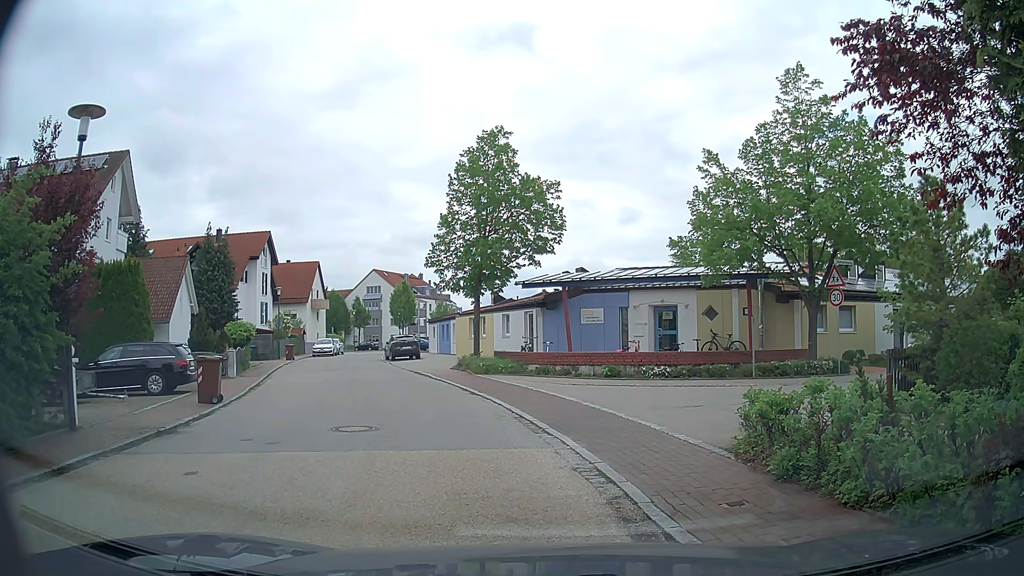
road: residential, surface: asphalt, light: Day
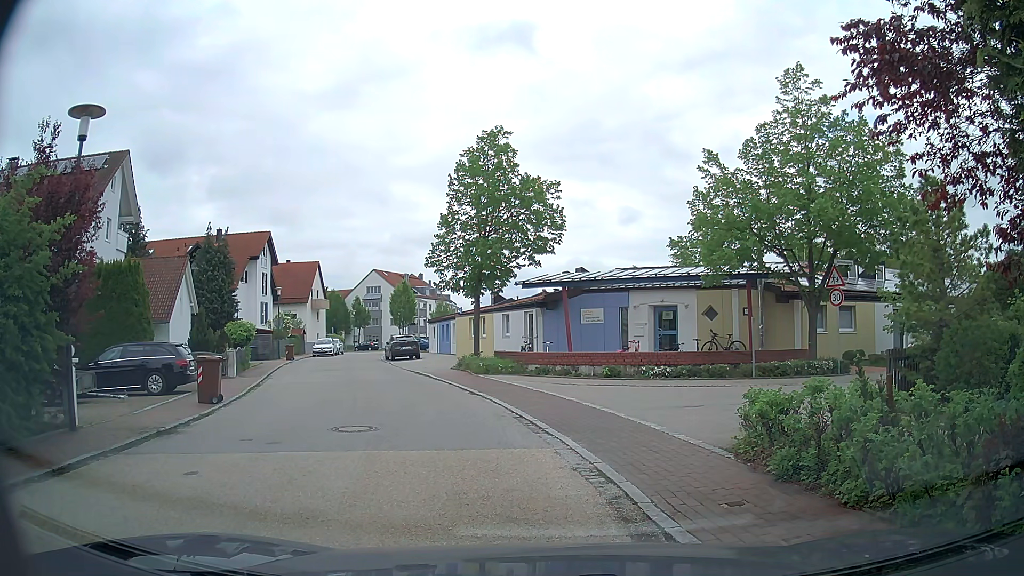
(0.0, 0.0) m; 0°
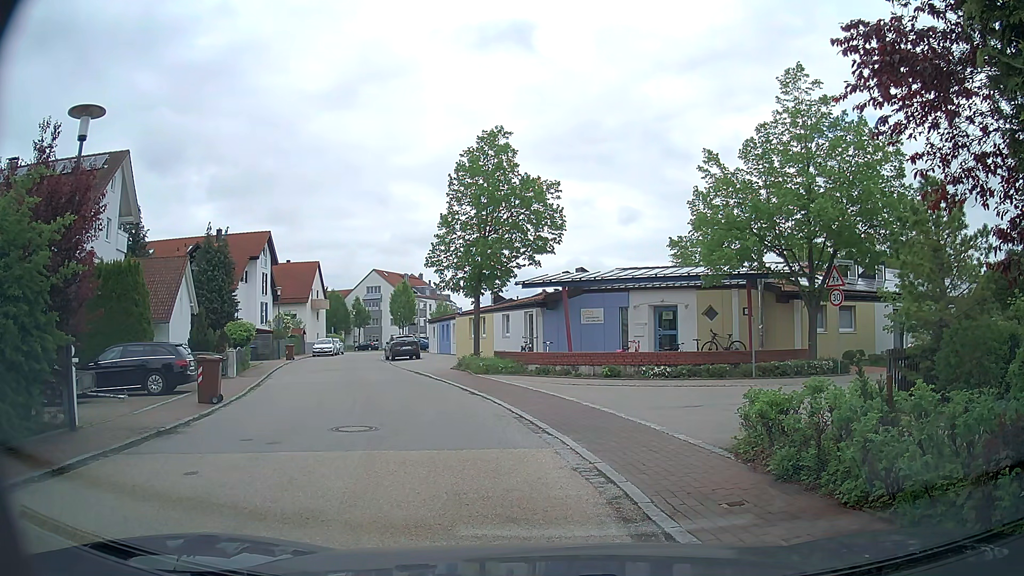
(0.0, 0.0) m; 0°
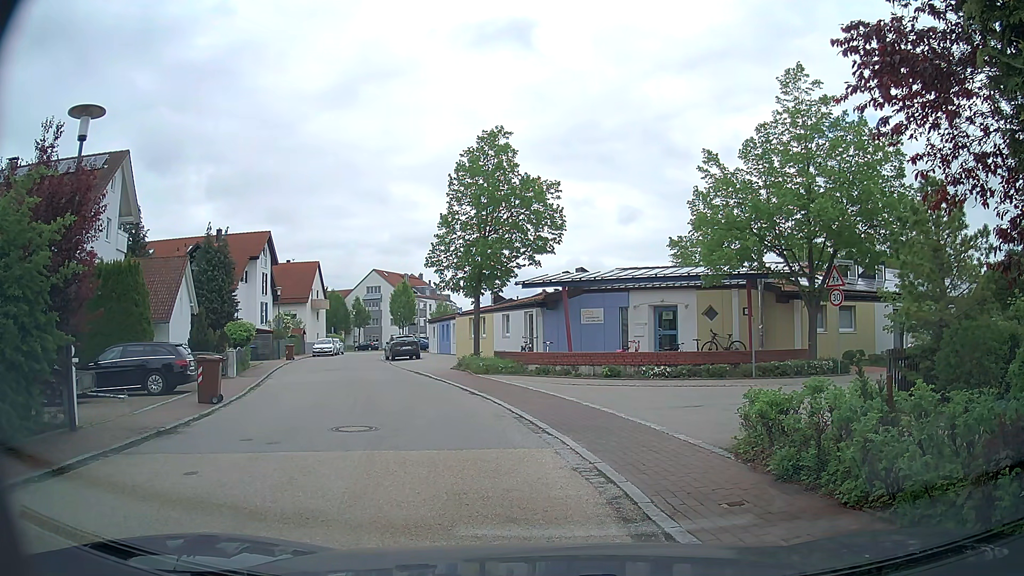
(0.0, 0.0) m; 0°
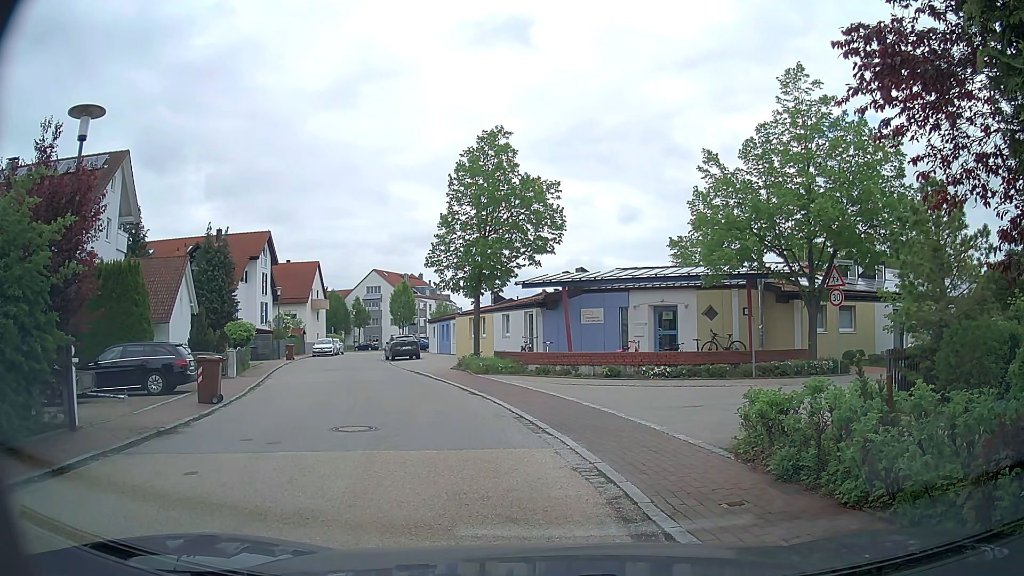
(0.0, 0.0) m; 0°
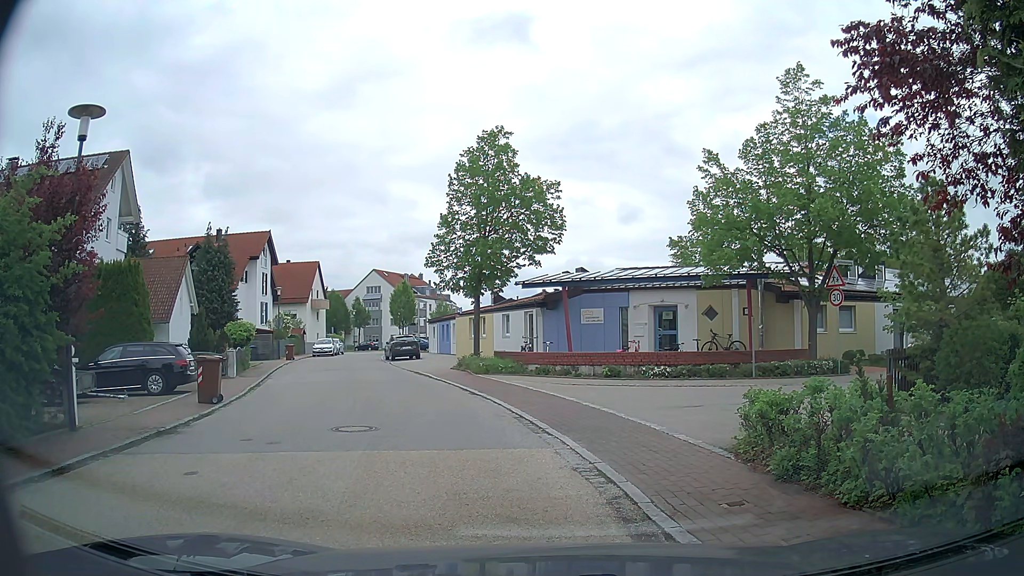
(0.0, 0.0) m; 0°
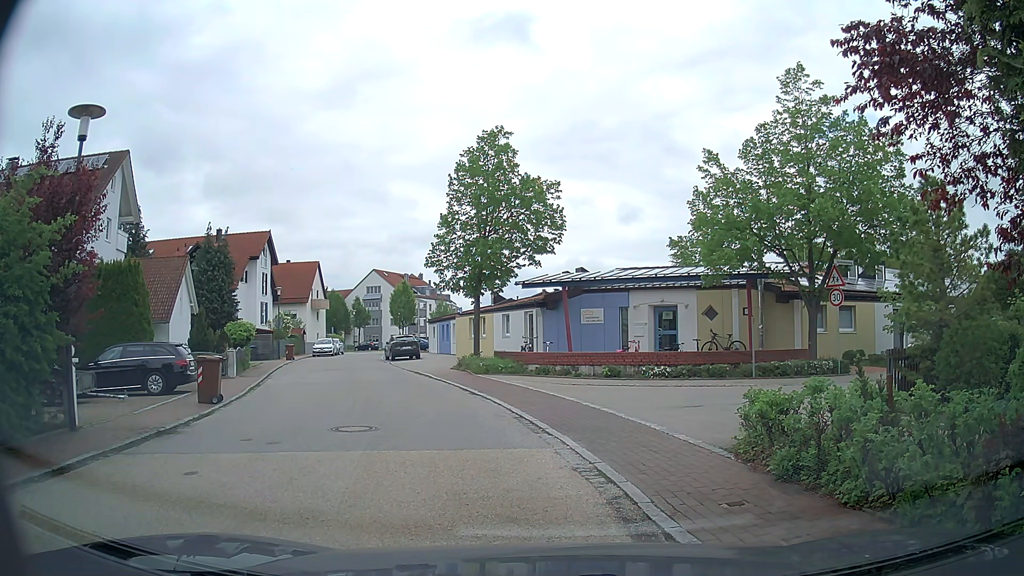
(0.0, 0.0) m; 0°
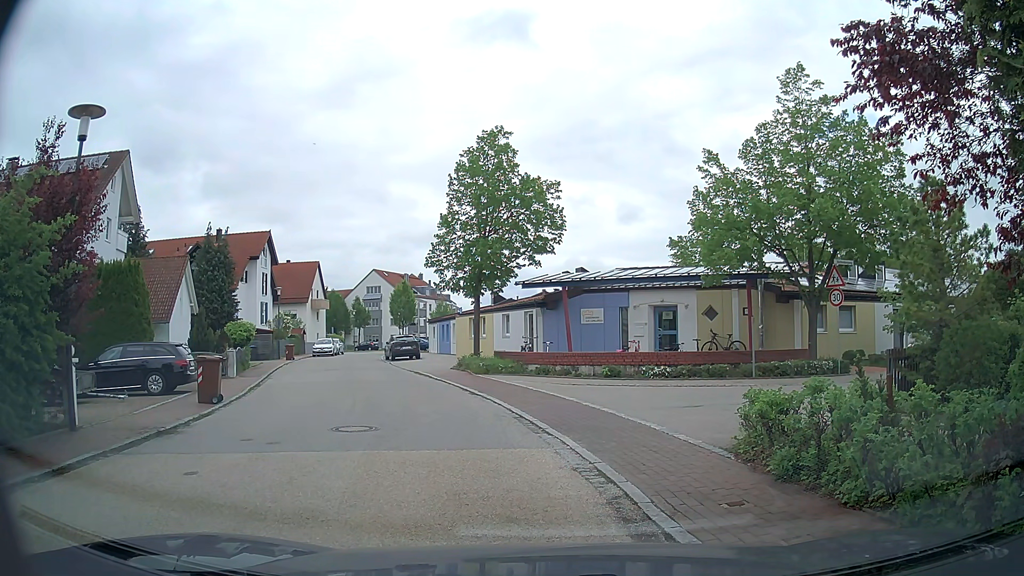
(0.0, 0.0) m; 0°
